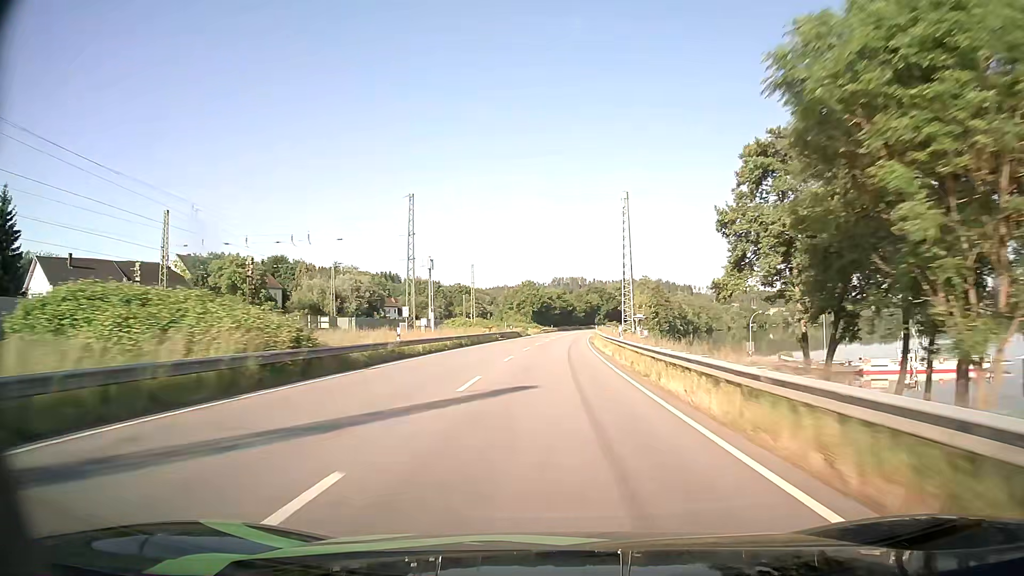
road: primary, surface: asphalt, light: Day
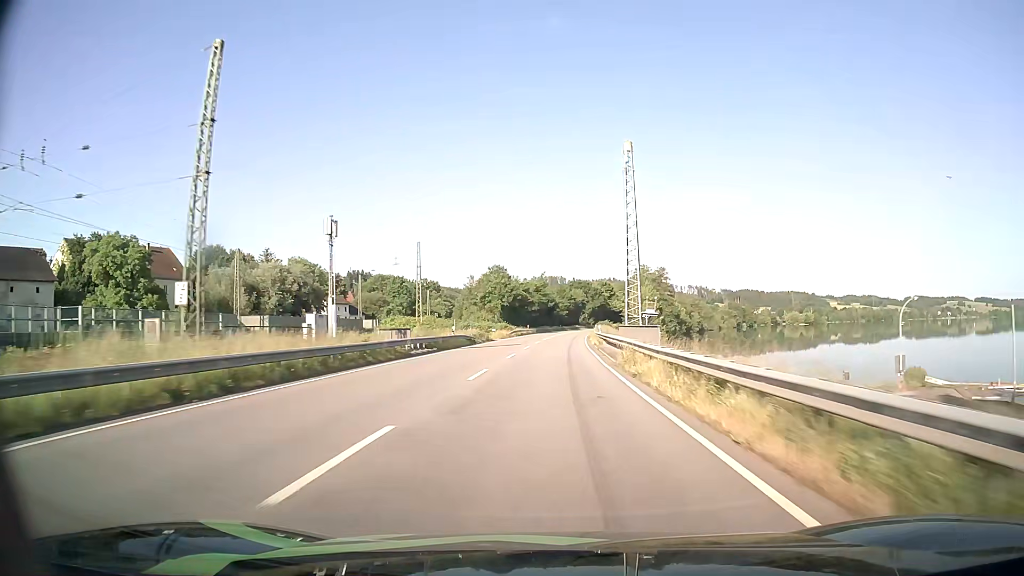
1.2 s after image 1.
(+0.6, +33.1) m; +2°
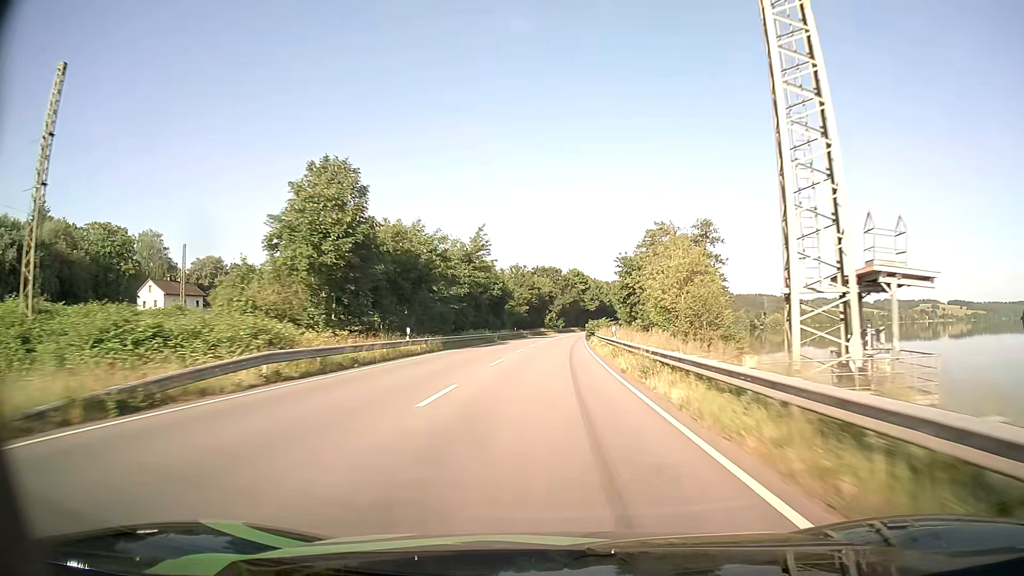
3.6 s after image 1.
(+1.8, +65.8) m; +3°
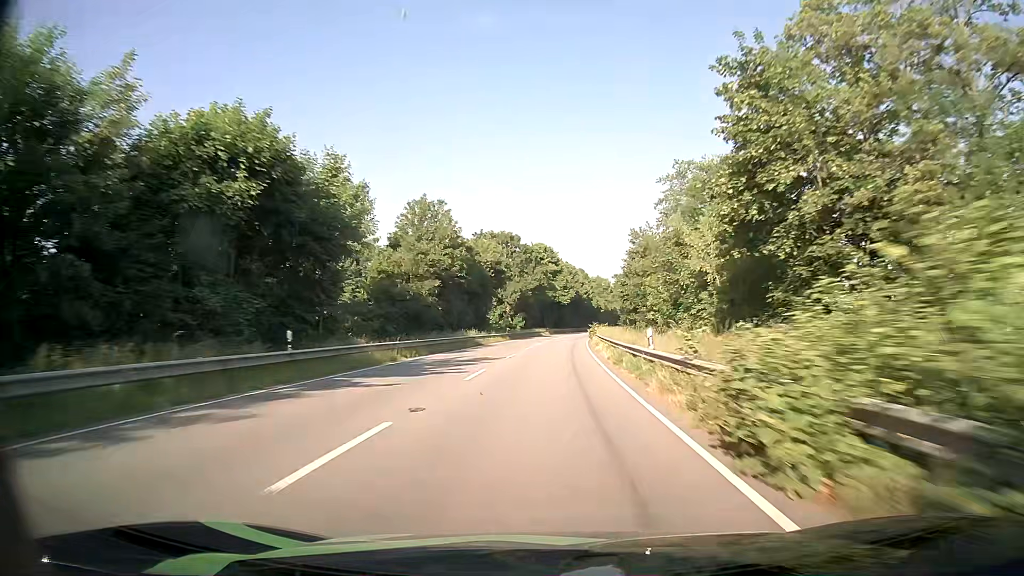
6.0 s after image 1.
(+1.9, +66.1) m; +3°
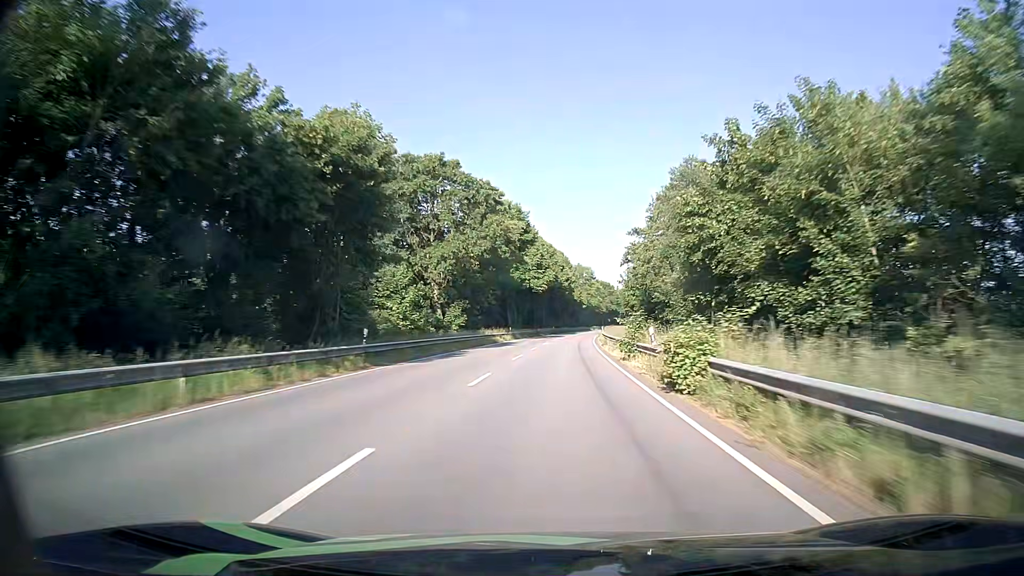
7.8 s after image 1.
(+0.9, +50.2) m; +2°
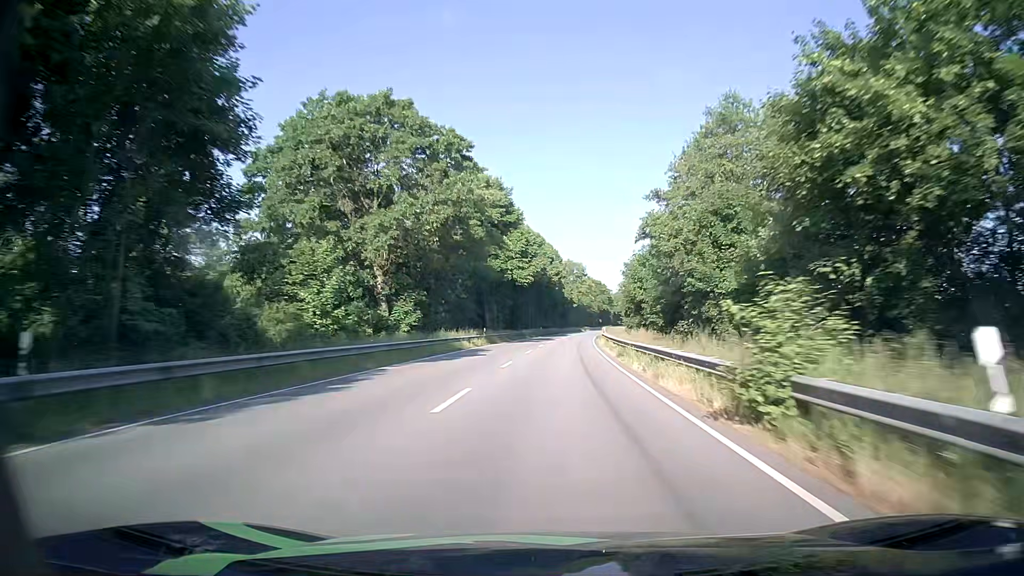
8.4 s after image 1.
(+0.1, +16.8) m; +1°
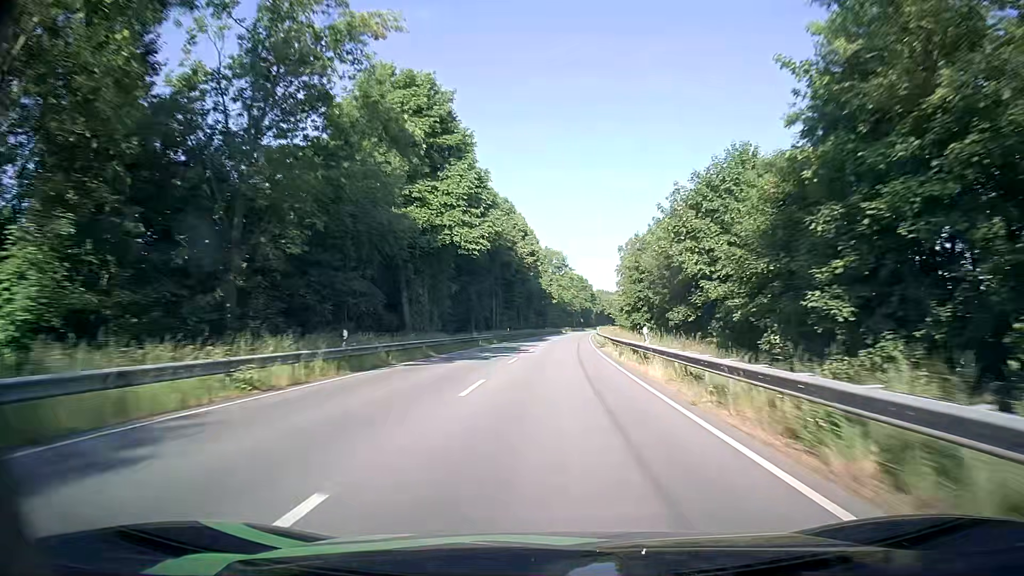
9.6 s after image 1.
(+0.8, +33.4) m; +2°
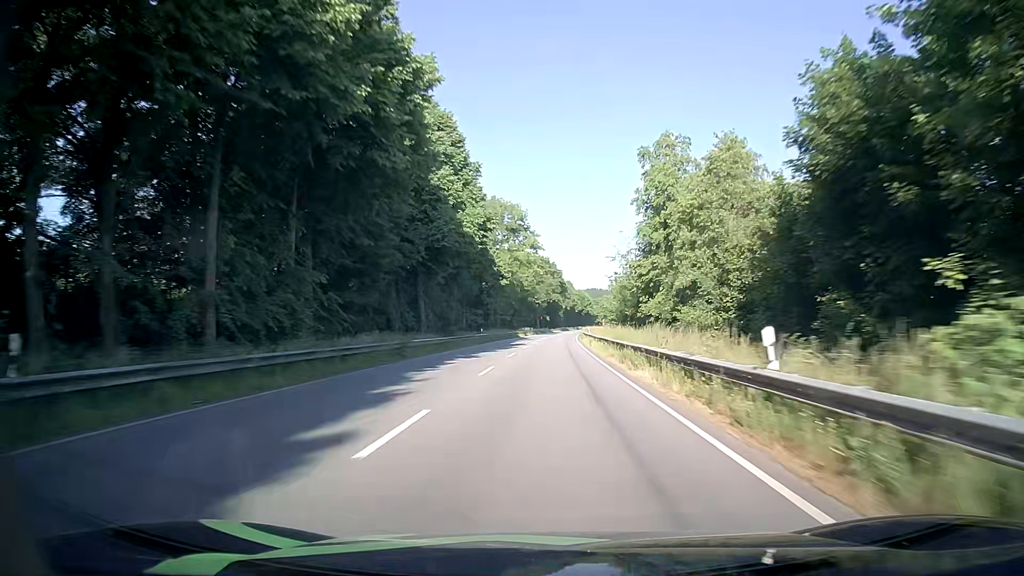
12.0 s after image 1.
(+2.3, +66.5) m; +4°
(0, +10) (0, +20) (0, +30) (0, +40) (0, +50) (+1, +60) (+1, +70) (+1, +80) (+1, +90) (+2, +100) m
